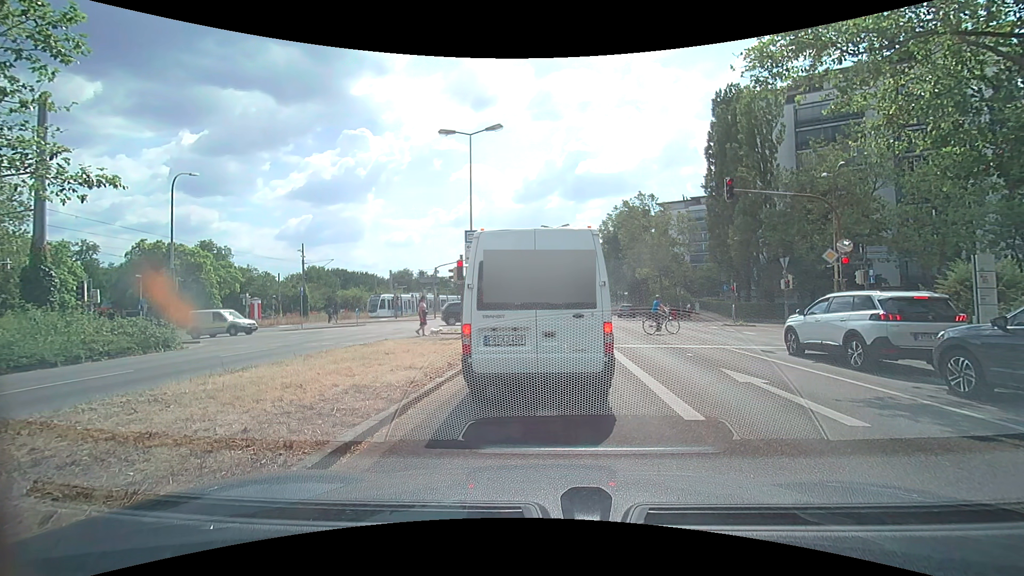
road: secondary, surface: asphalt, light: Day
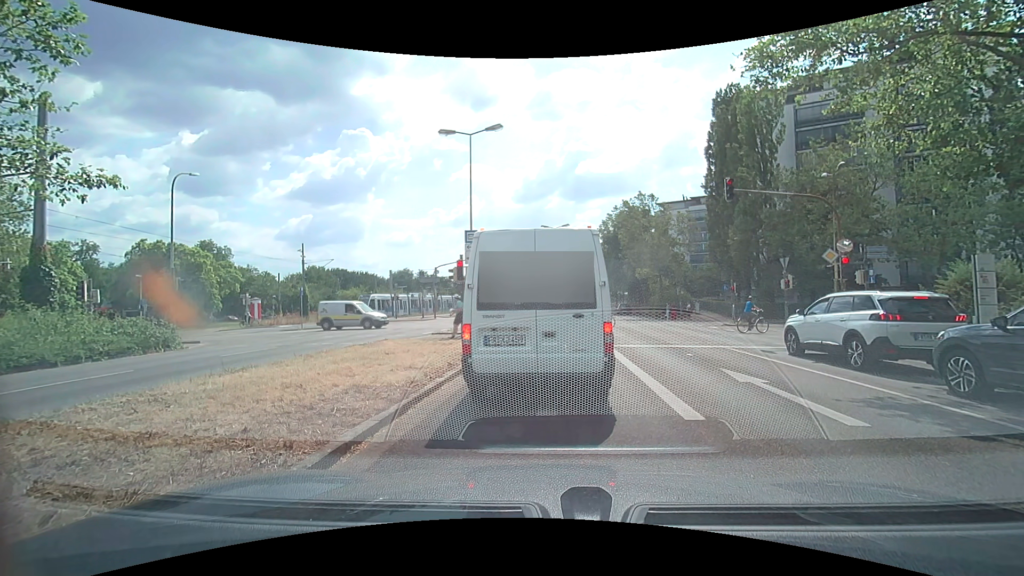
(0.0, 0.0) m; 0°
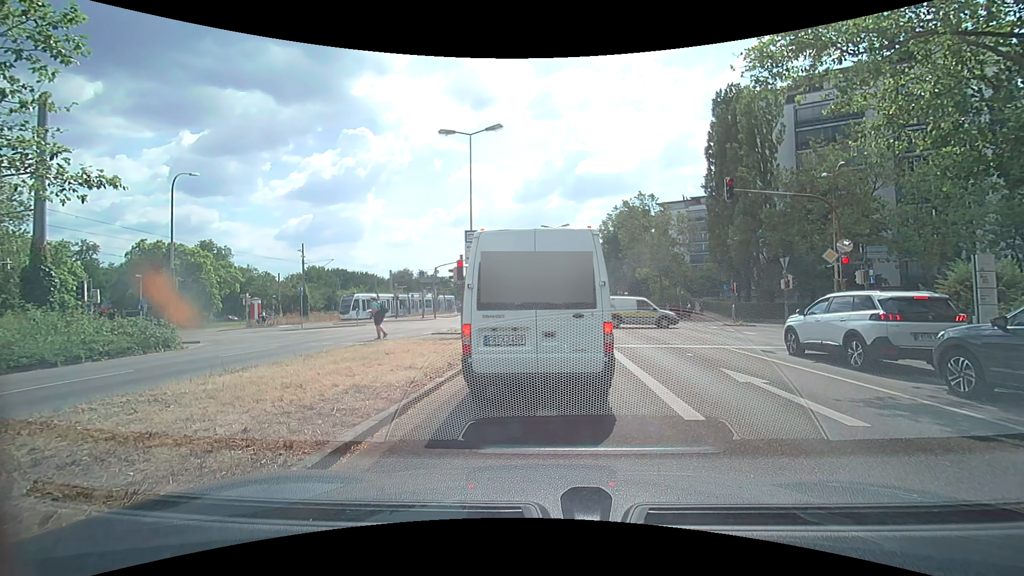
(0.0, 0.0) m; 0°
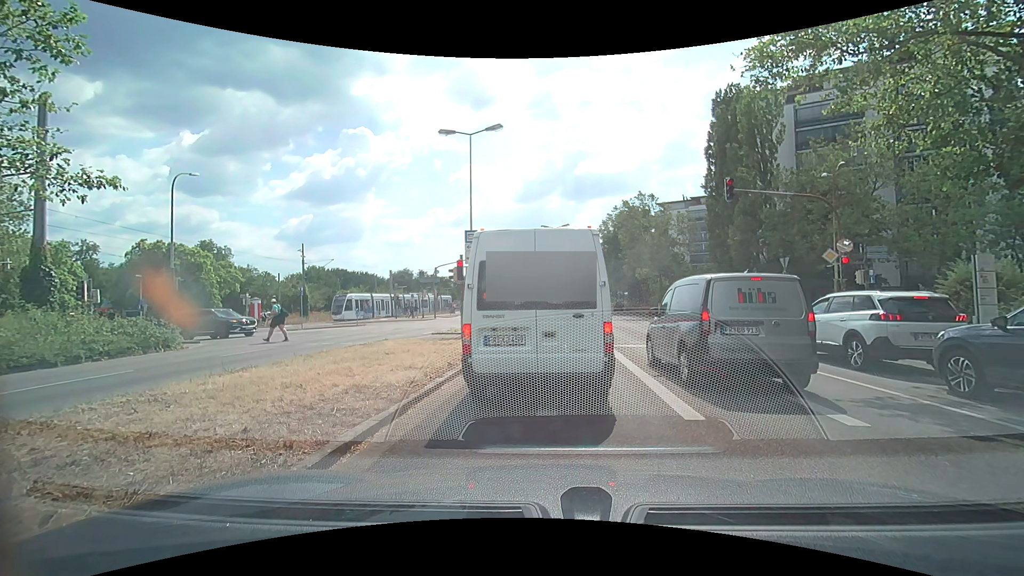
(0.0, 0.0) m; 0°
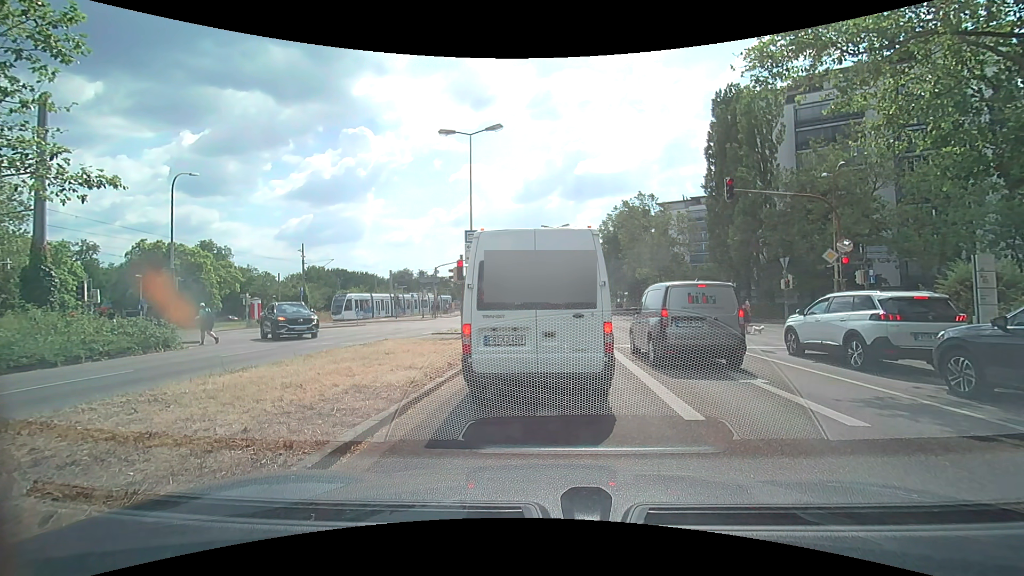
(0.0, 0.0) m; 0°
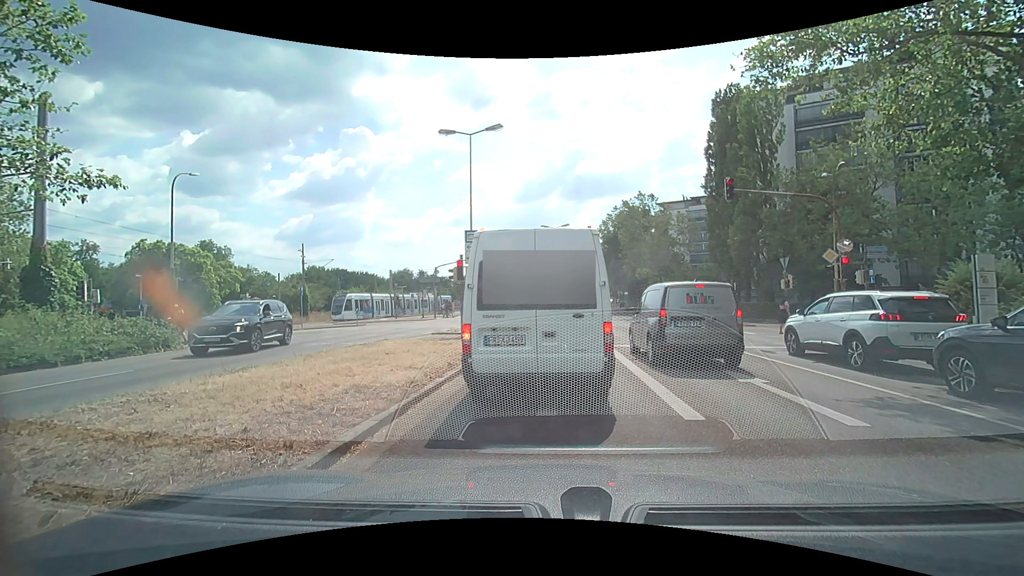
(0.0, 0.0) m; 0°
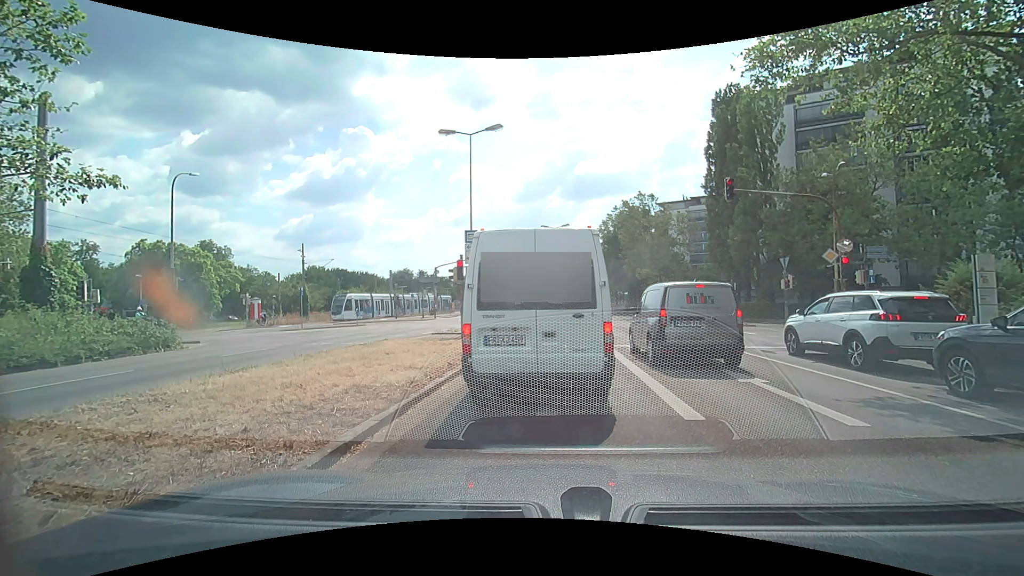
(0.0, 0.0) m; 0°
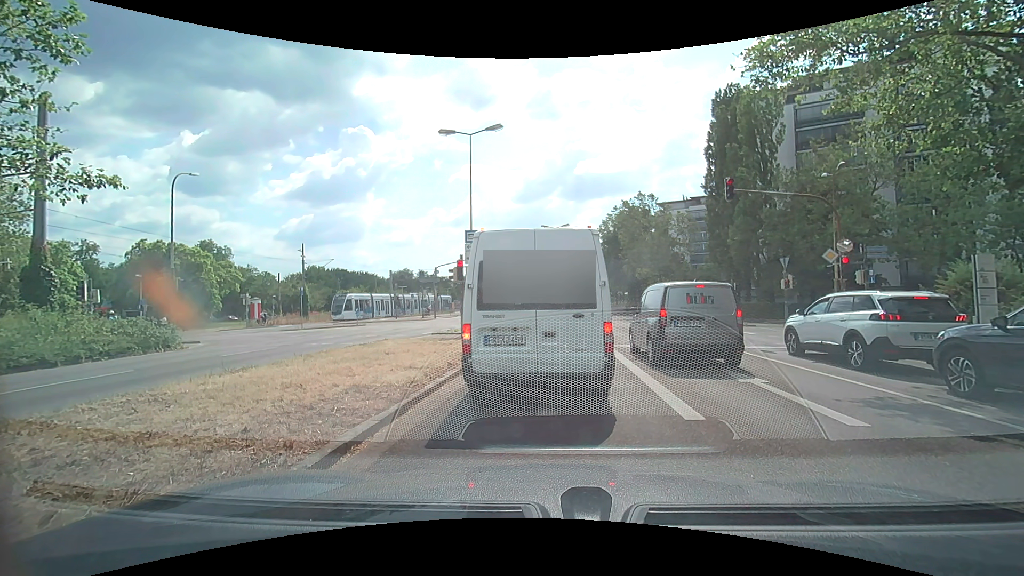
(0.0, 0.0) m; 0°
